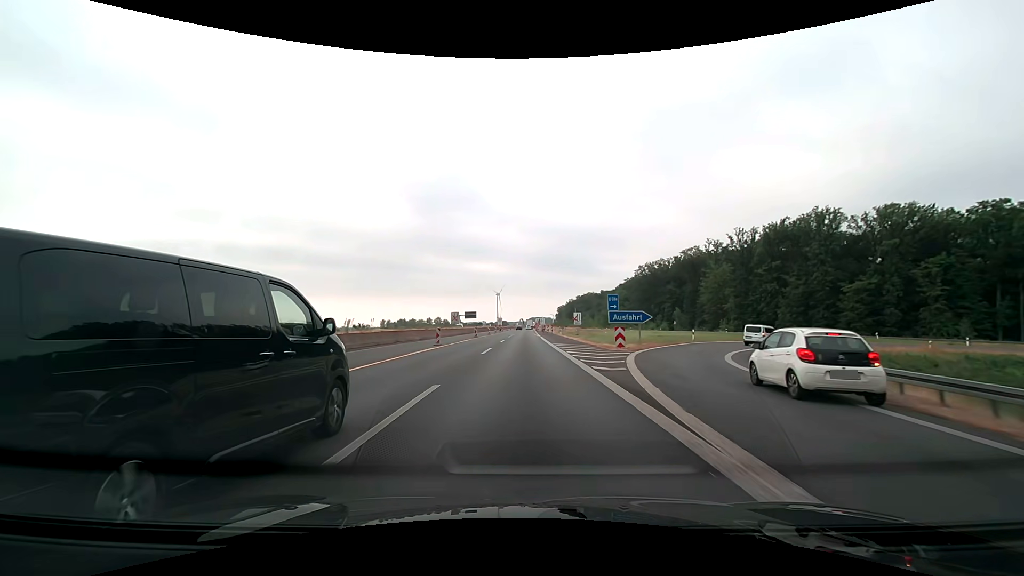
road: motorway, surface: asphalt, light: Day
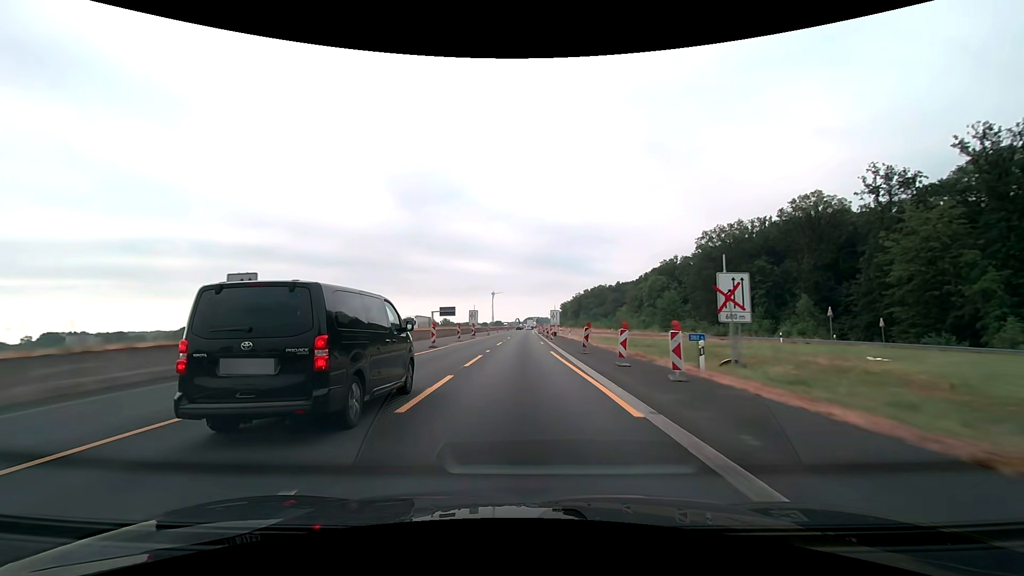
(+0.3, +62.6) m; 0°
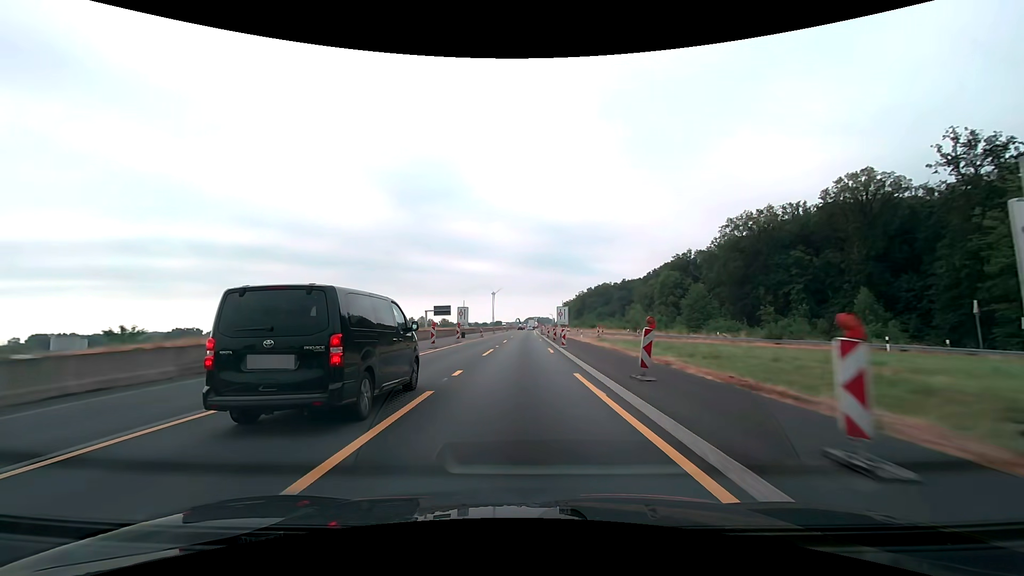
(0.0, +12.5) m; 0°
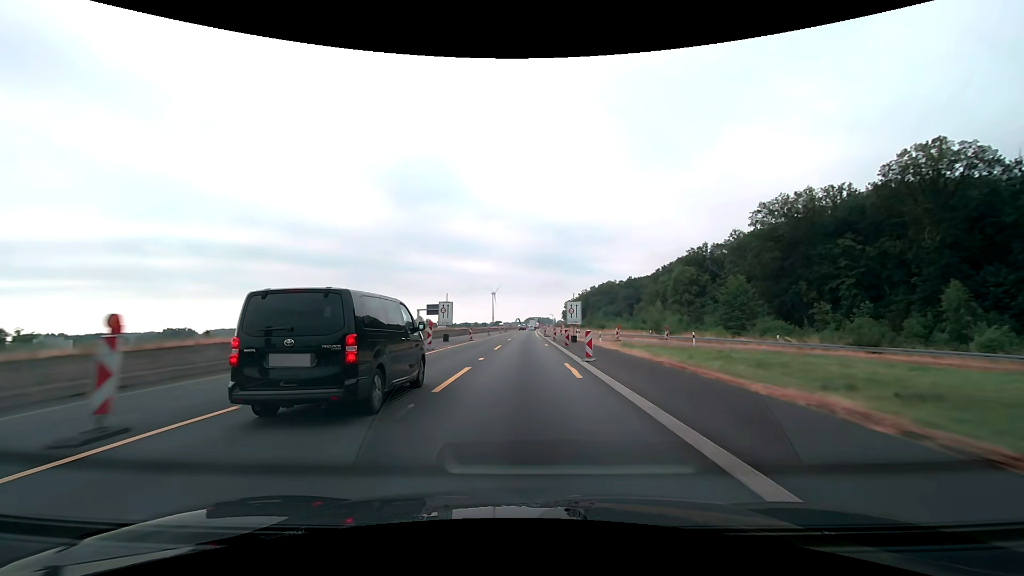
(0.0, +12.5) m; 0°
(0, +10) (0, +20) (0, +30) (0, +40) (0, +50) (+1, +60) (+1, +70) (+1, +80) (+1, +90) (+1, +100) m
